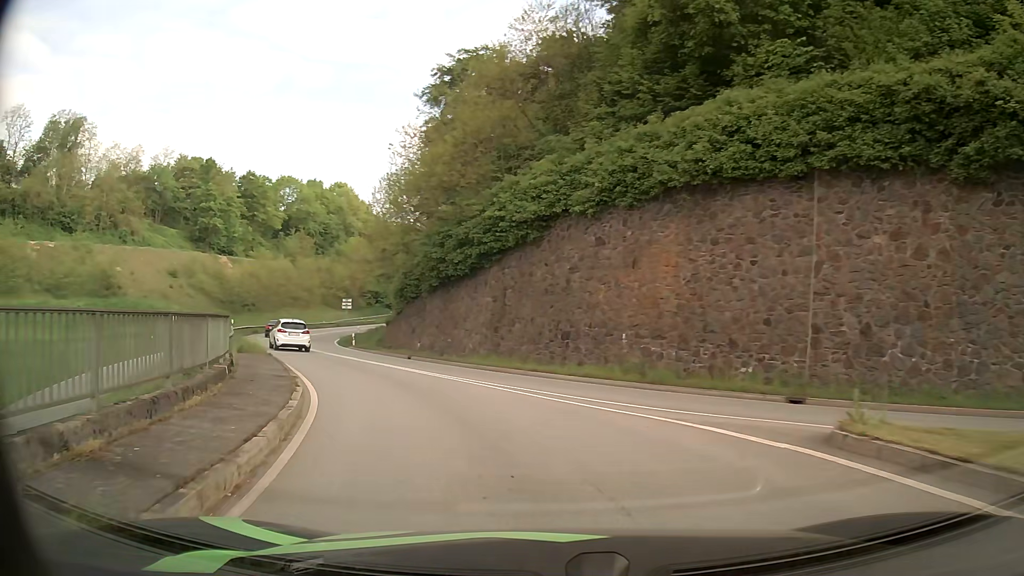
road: primary_link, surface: asphalt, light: Day
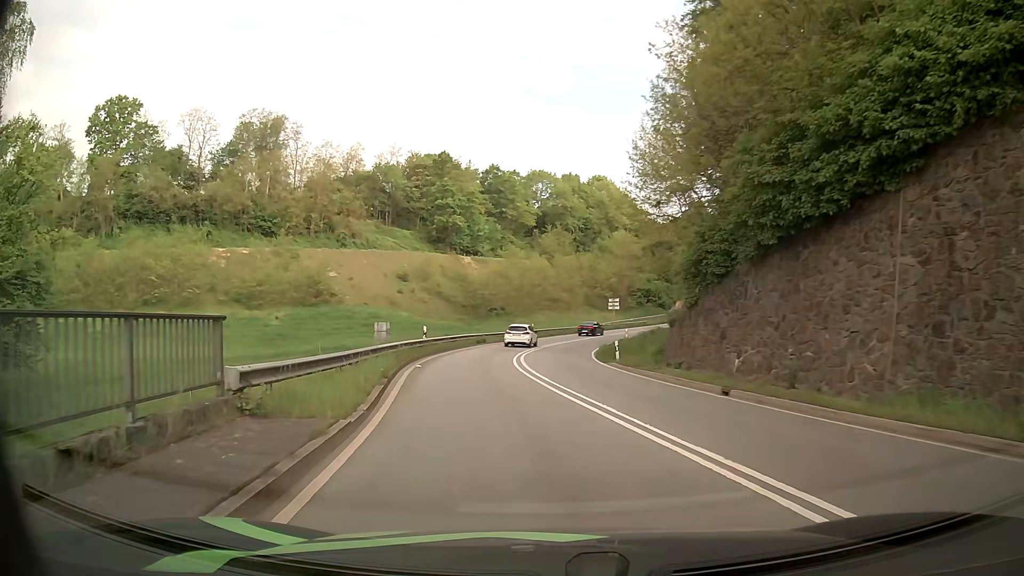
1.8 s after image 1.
(-3.5, +16.0) m; -22°
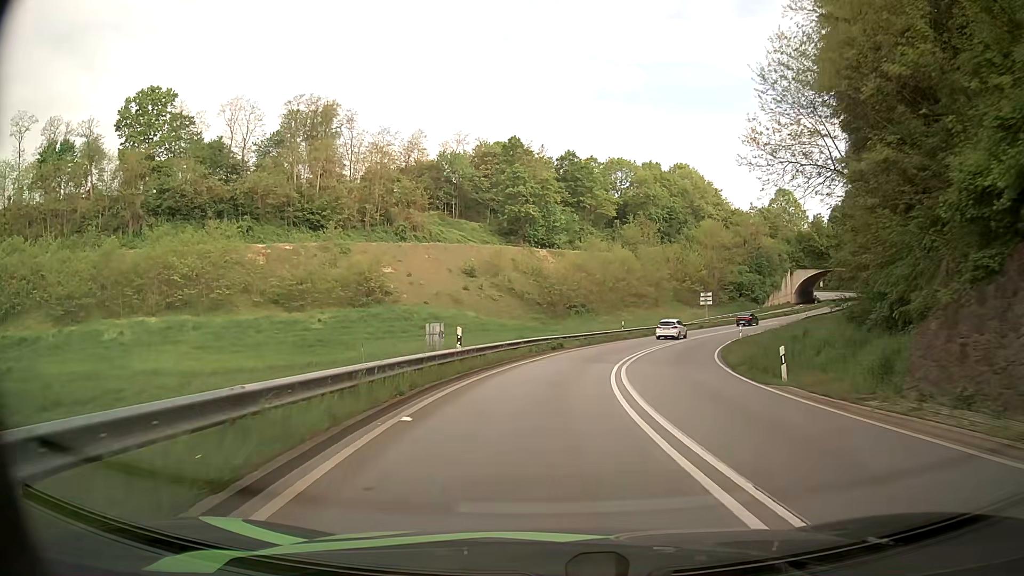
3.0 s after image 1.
(-1.0, +12.5) m; -6°
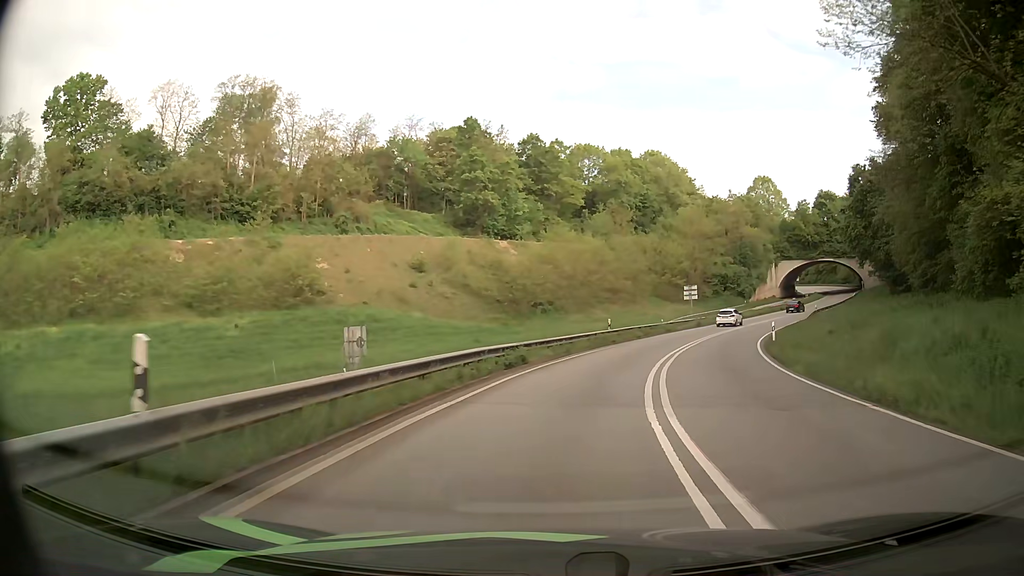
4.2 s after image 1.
(+0.1, +13.7) m; +2°
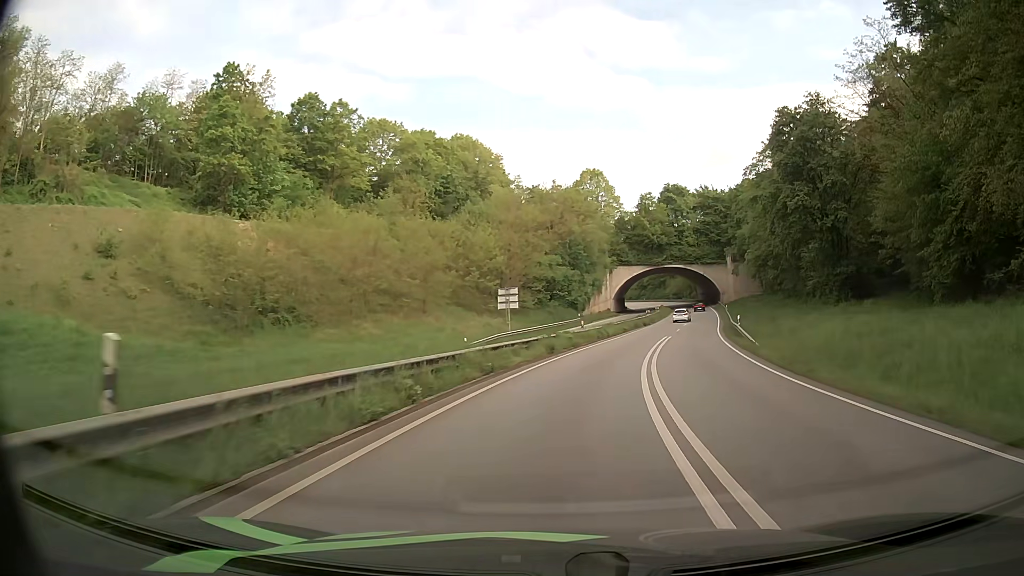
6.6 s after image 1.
(+4.6, +31.1) m; +17°
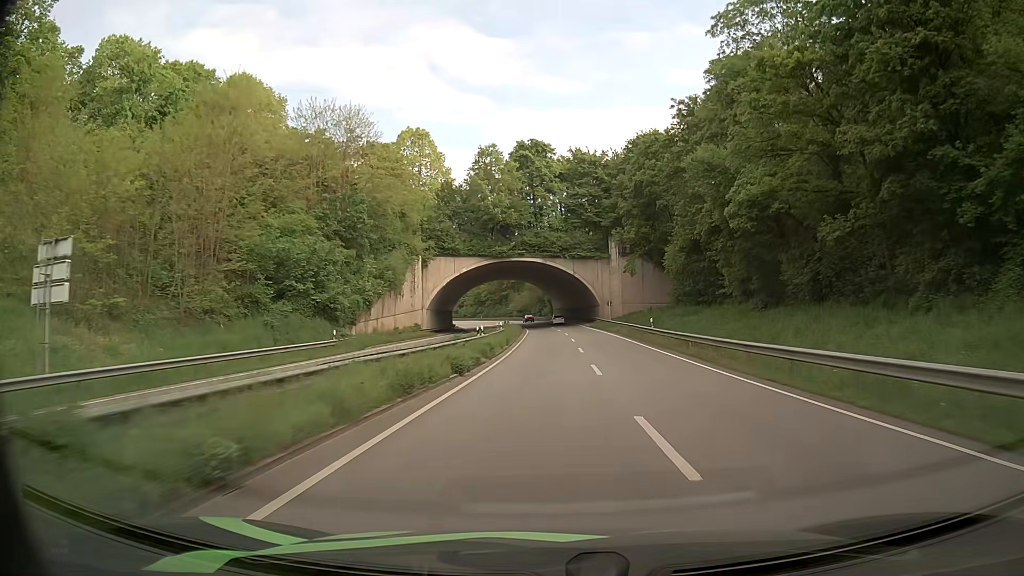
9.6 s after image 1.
(+7.0, +46.3) m; +14°
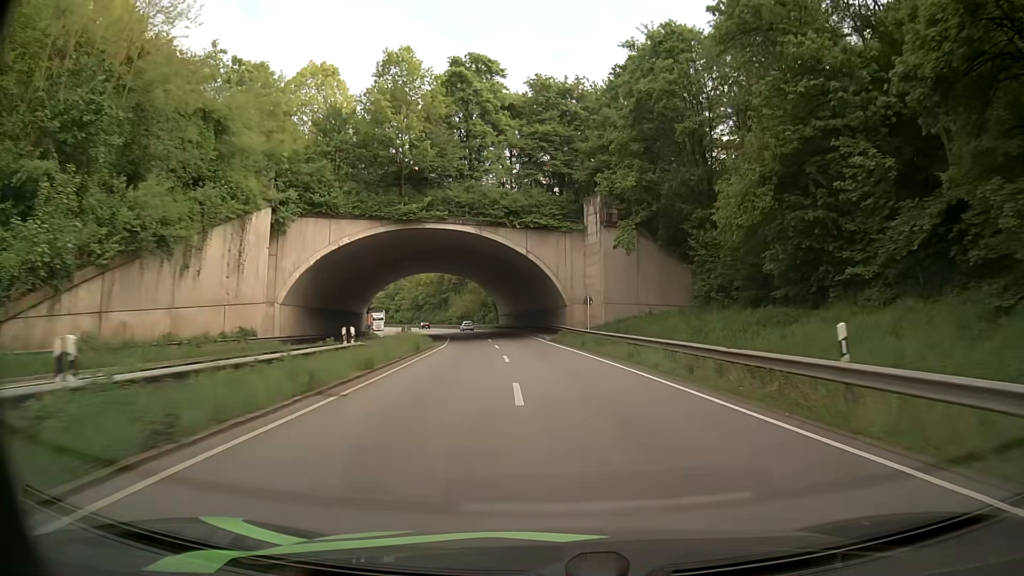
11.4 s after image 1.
(+1.2, +31.2) m; +4°
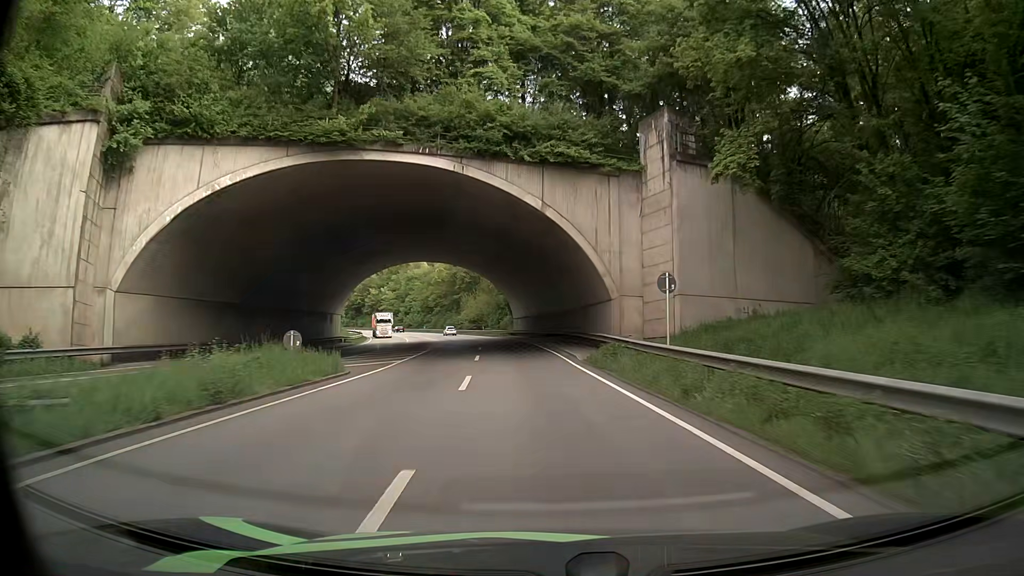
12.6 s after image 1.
(-0.1, +21.3) m; -2°
(0, +10) (-1, +20) (-2, +30) (-3, +40) (-4, +50) (-6, +60) (-7, +70) (-8, +79) (-10, +89) (-13, +99) m
